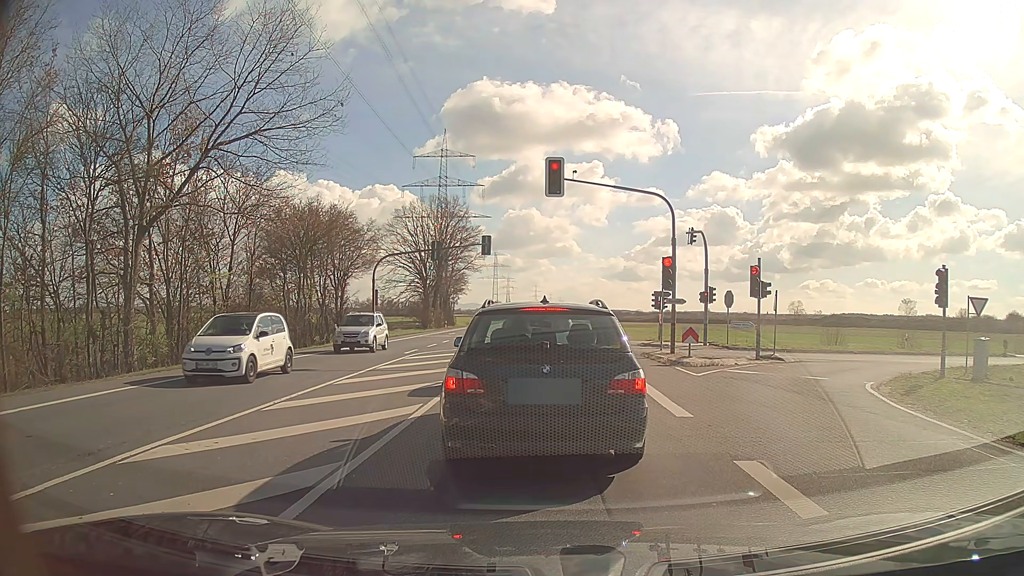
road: secondary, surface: asphalt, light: Day
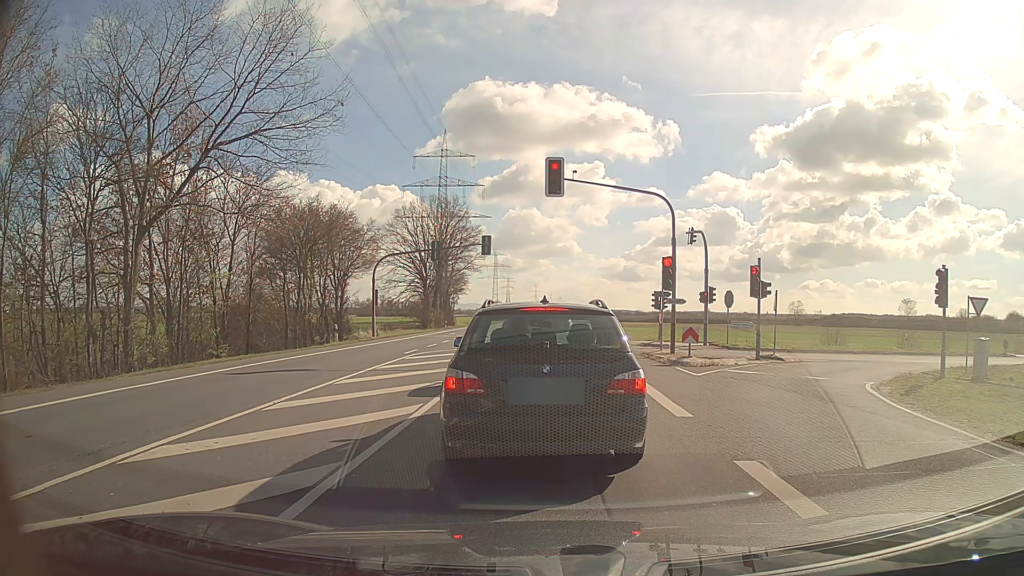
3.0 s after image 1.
(0.0, 0.0) m; 0°
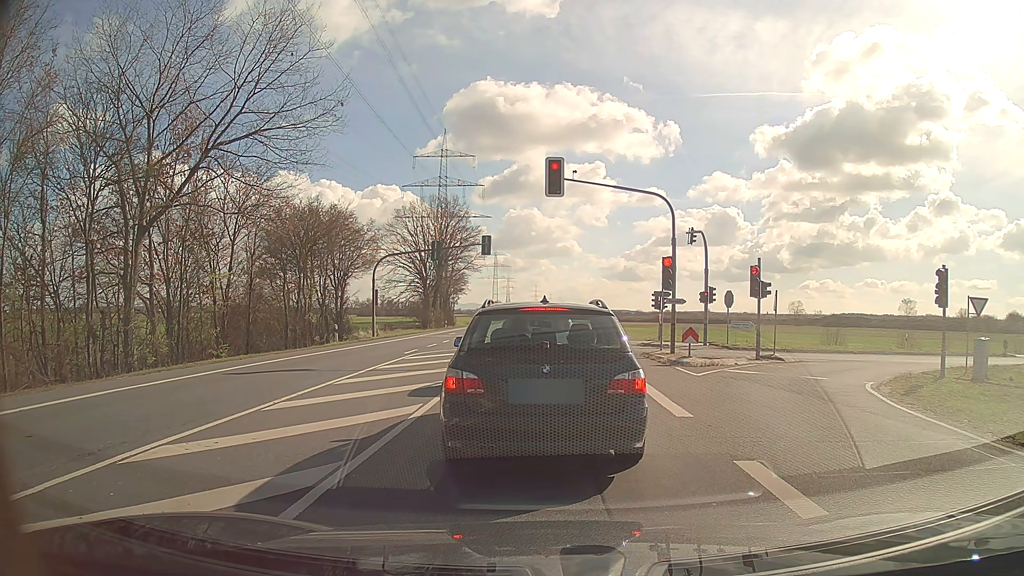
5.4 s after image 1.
(0.0, 0.0) m; 0°
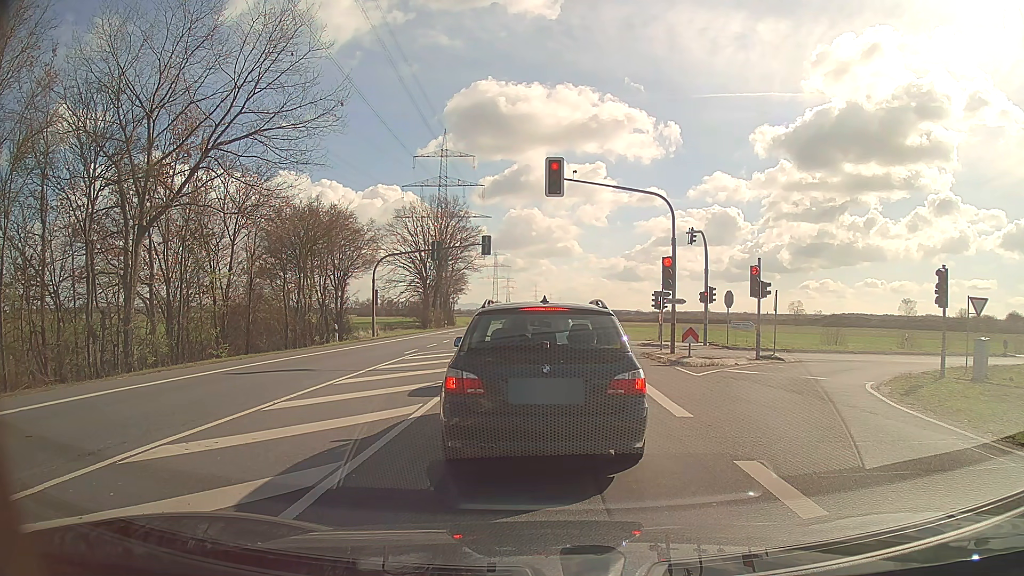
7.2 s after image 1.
(0.0, 0.0) m; 0°
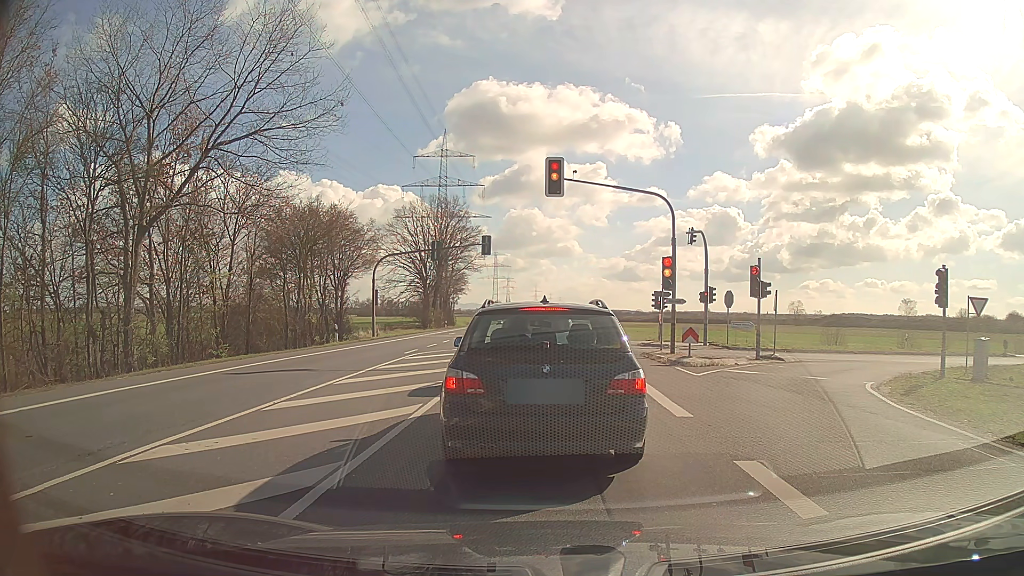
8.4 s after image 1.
(0.0, 0.0) m; 0°
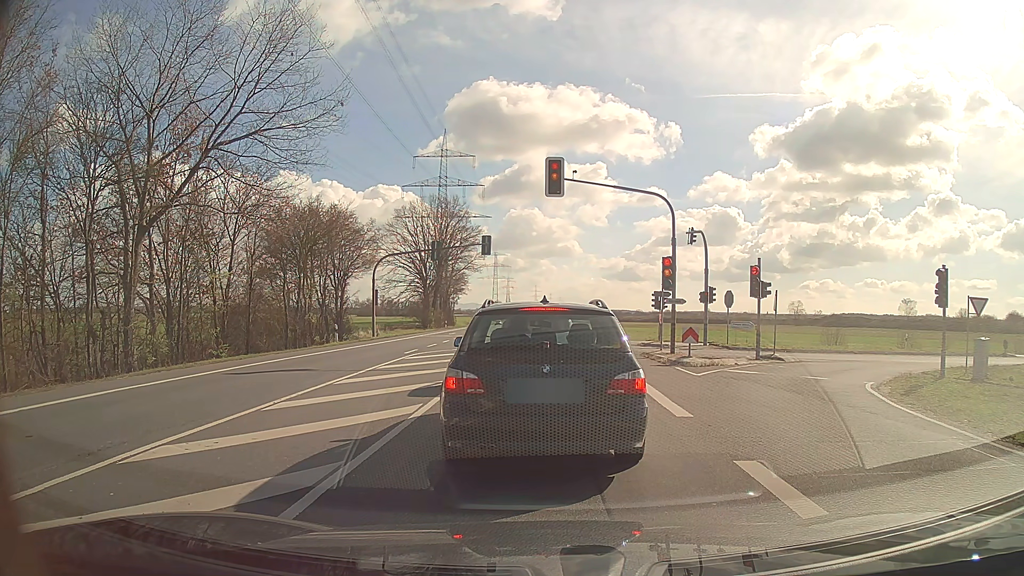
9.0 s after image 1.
(0.0, 0.0) m; 0°
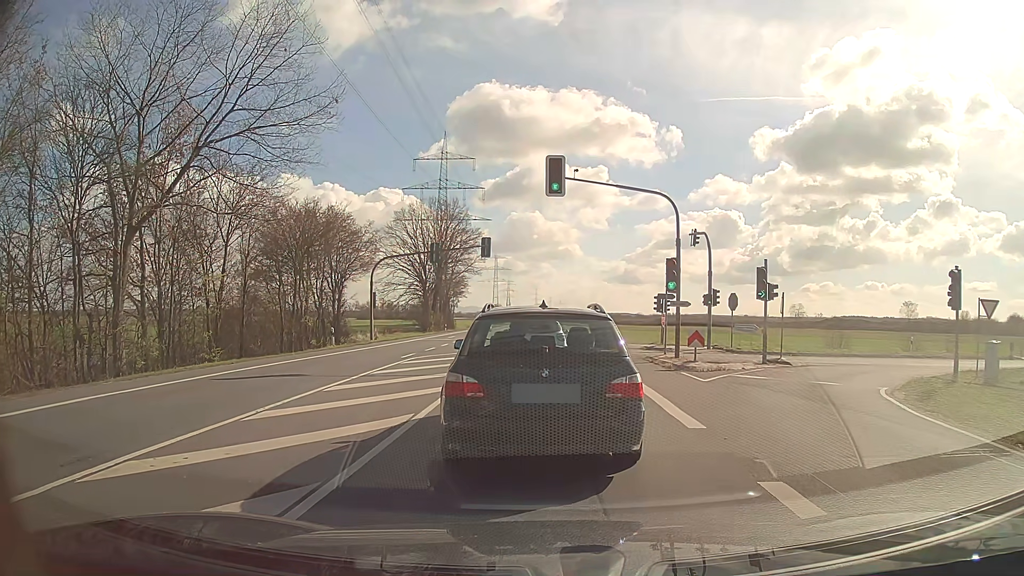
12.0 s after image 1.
(0.0, +0.8) m; 0°
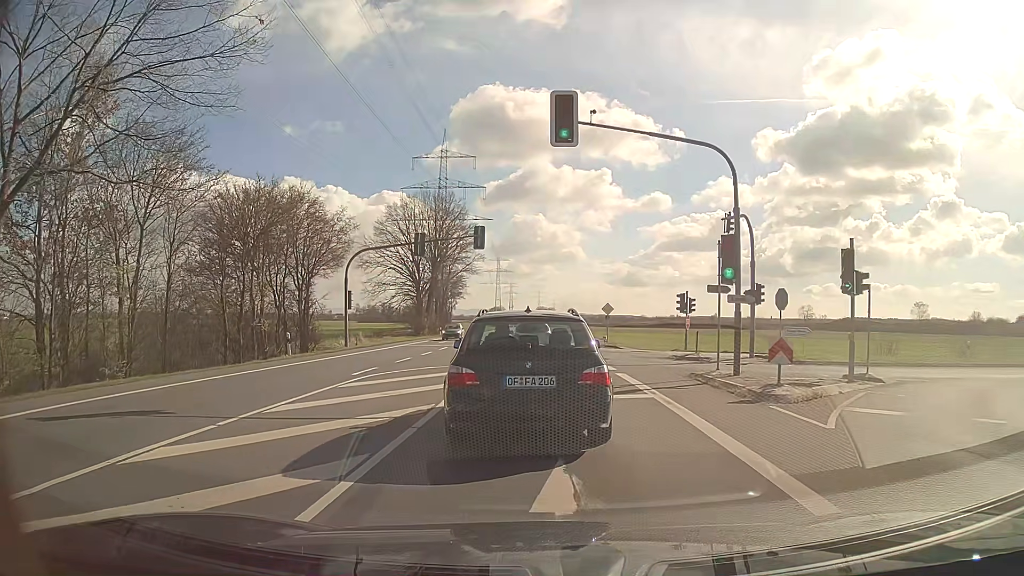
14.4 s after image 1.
(+0.2, +7.4) m; +2°
